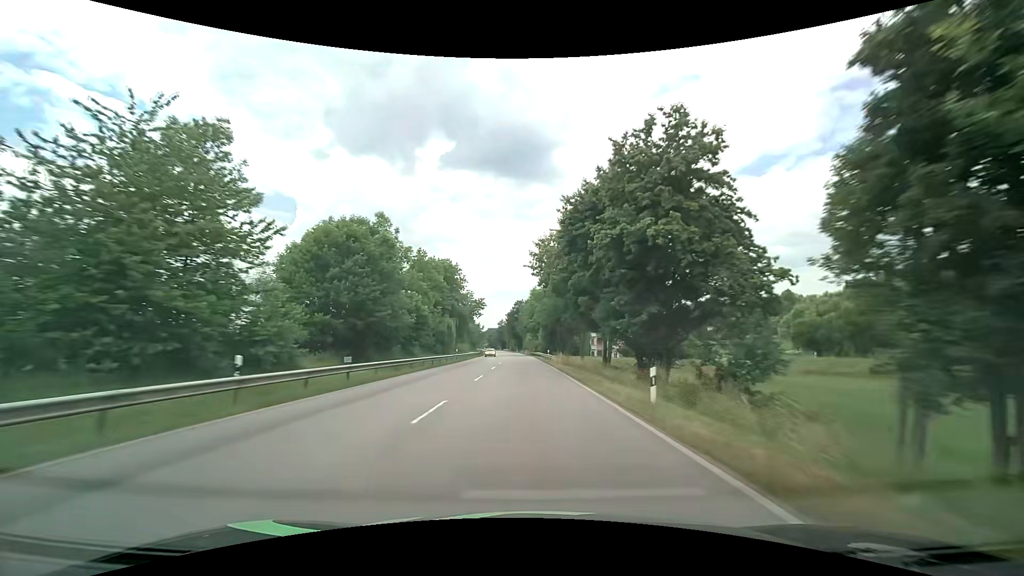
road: primary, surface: asphalt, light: Day
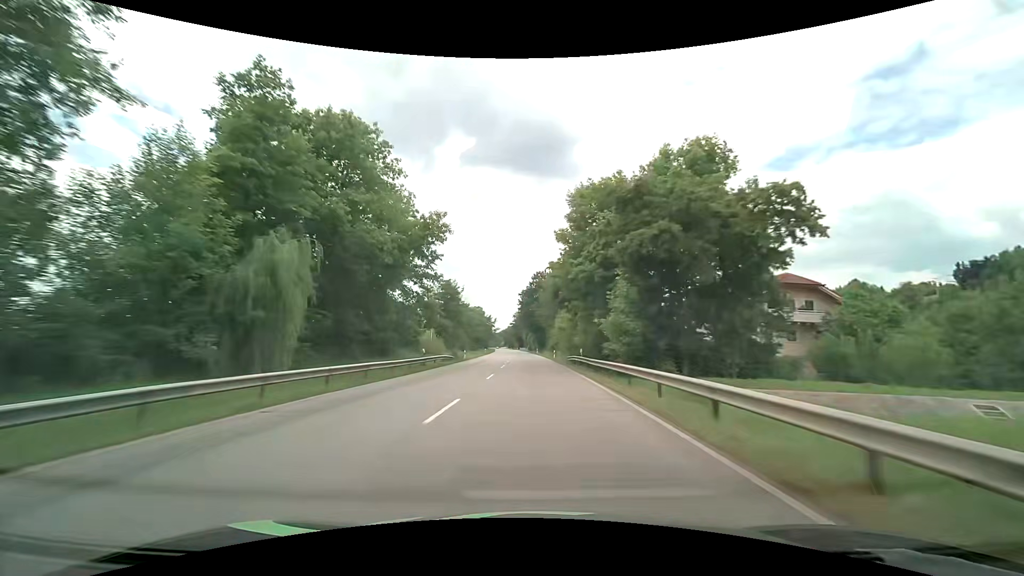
(-1.7, +60.2) m; -3°
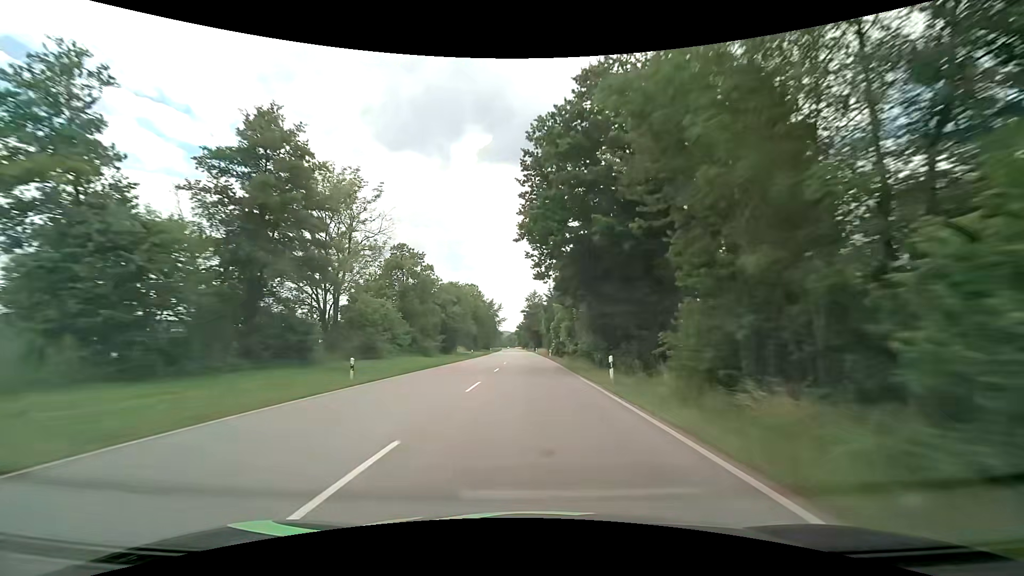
(-1.3, +77.3) m; -2°
(0, +10) (0, +20) (0, +30) (0, +40) (-1, +50) (-1, +60) (-1, +70) (-1, +80) (-1, +90) (-2, +100) m
